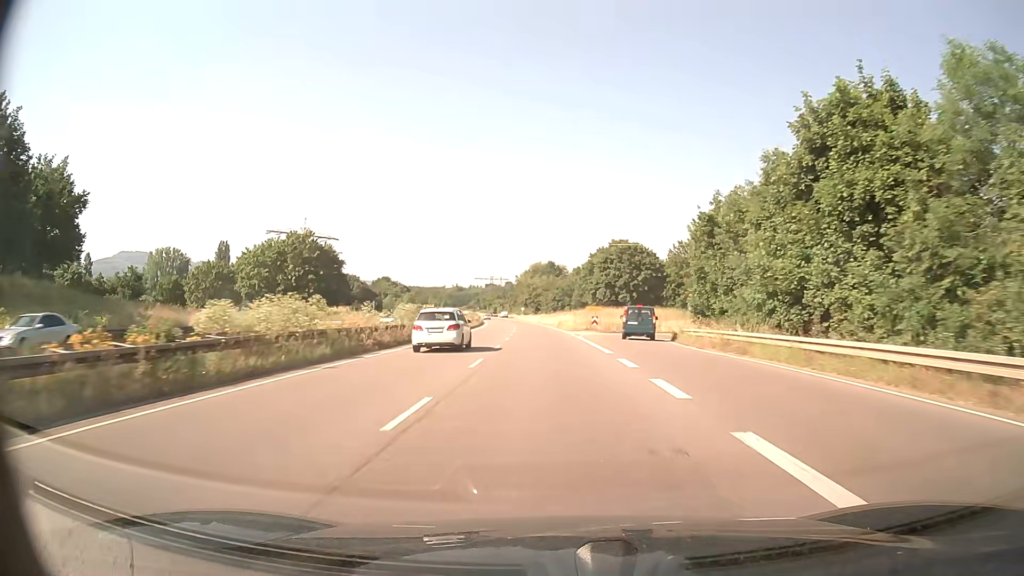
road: trunk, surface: asphalt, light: Day
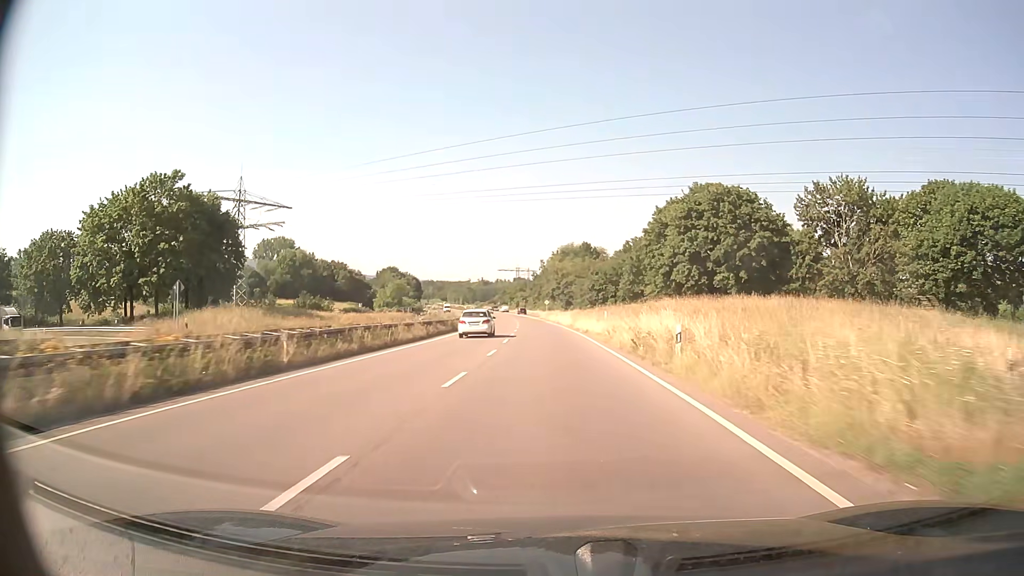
(-1.4, +49.7) m; -3°
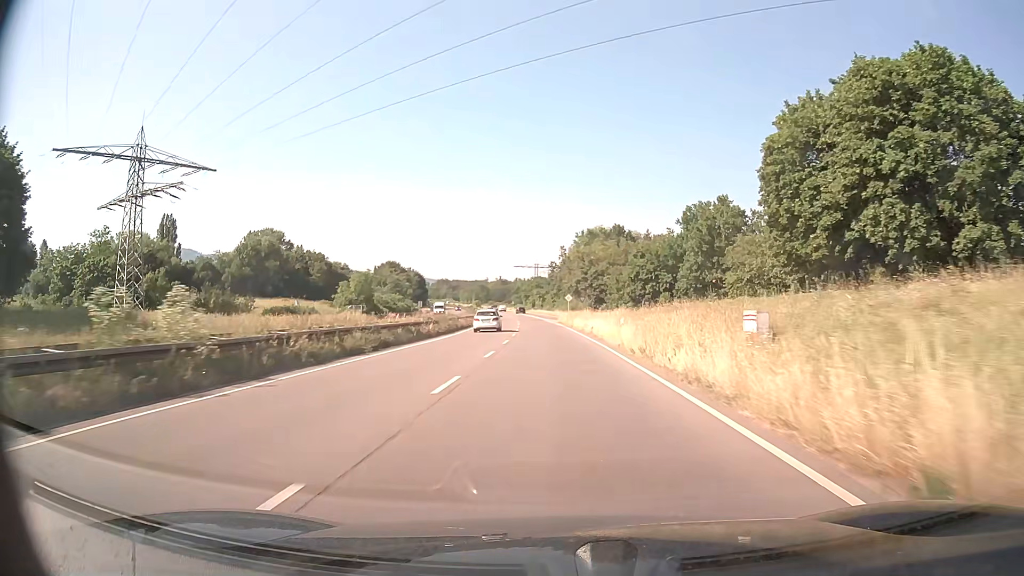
(-0.5, +37.2) m; -2°
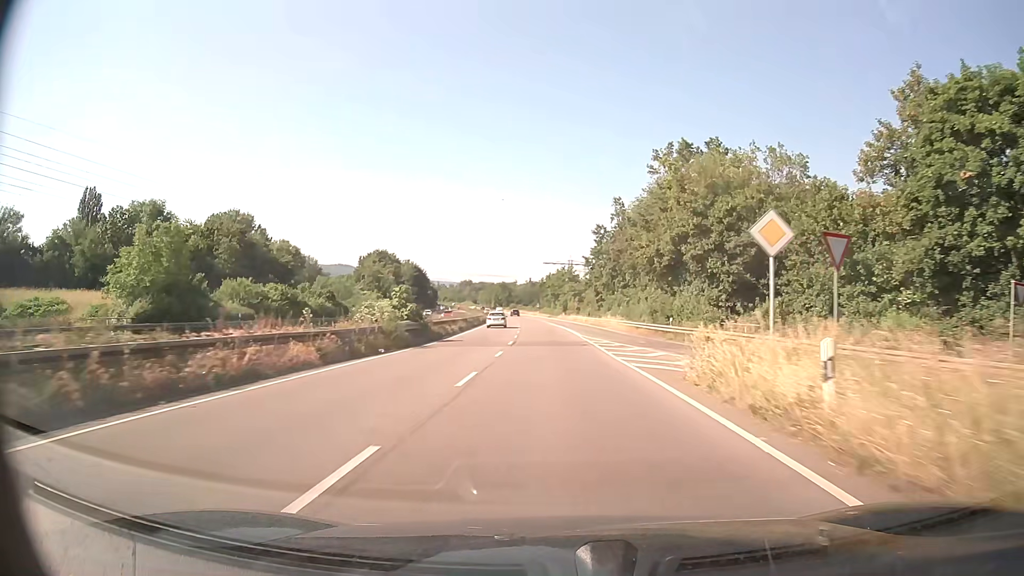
(-1.8, +61.7) m; -3°
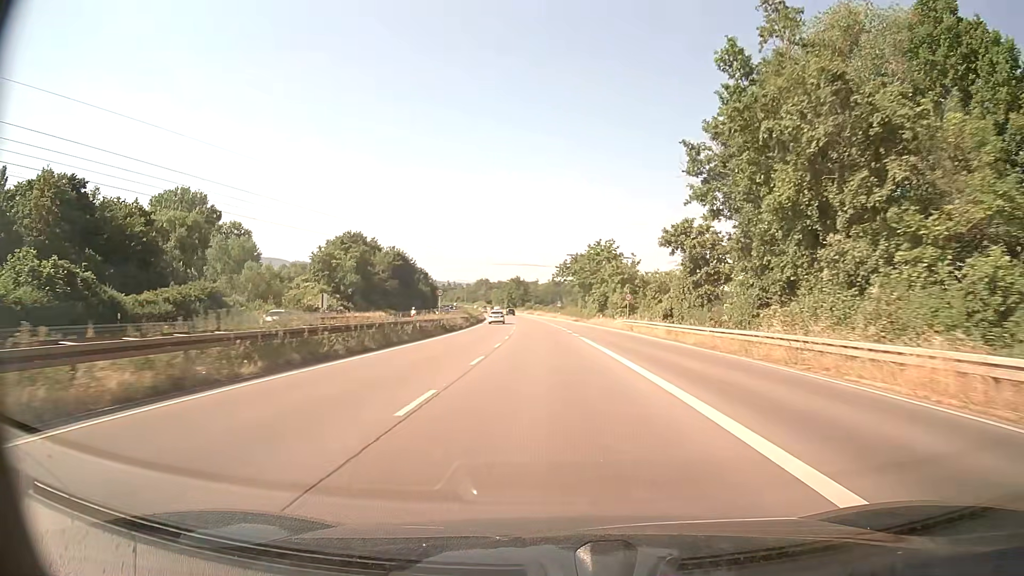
(-0.8, +49.2) m; -2°
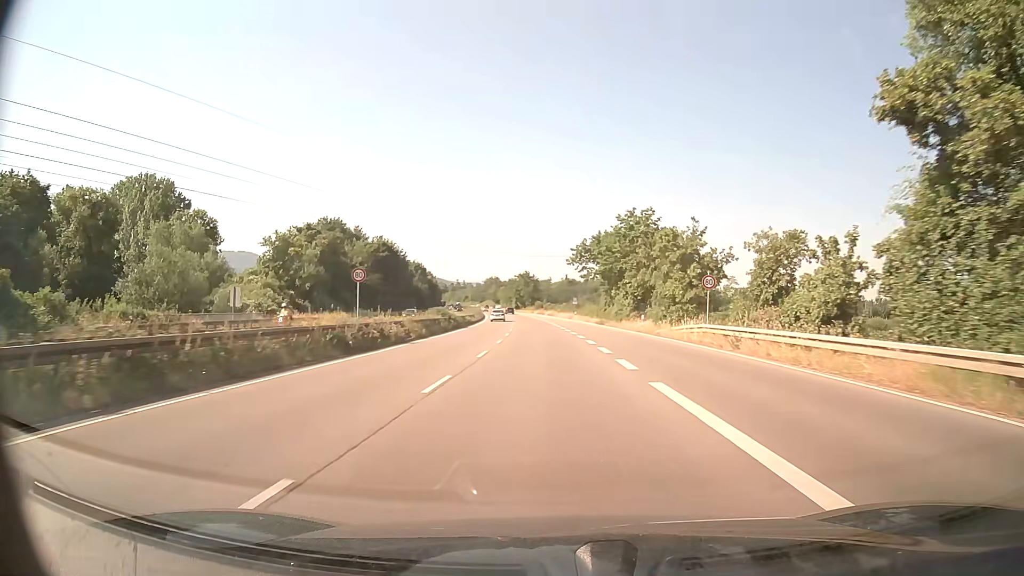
(-0.3, +24.6) m; -1°
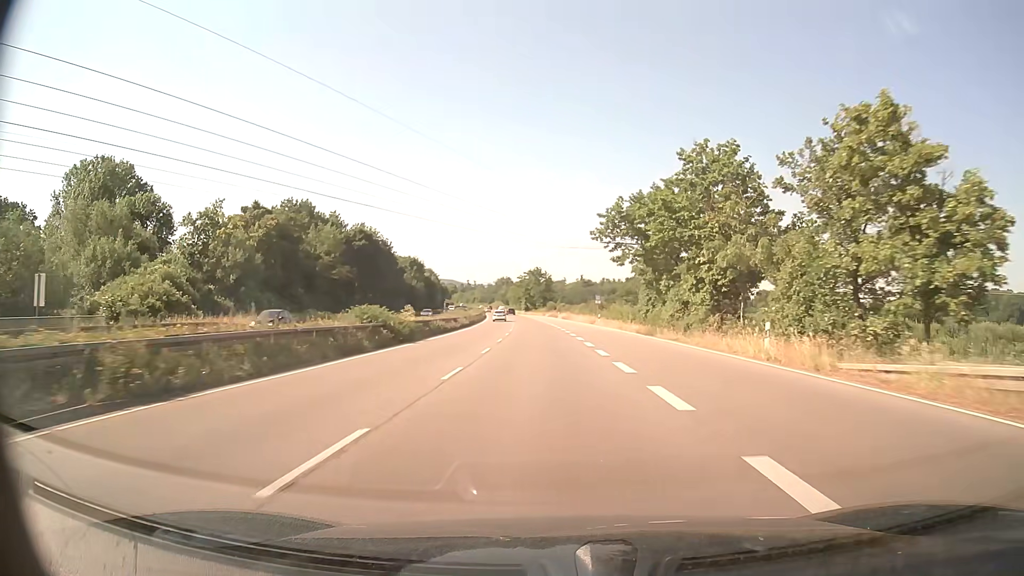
(-0.4, +24.6) m; -2°
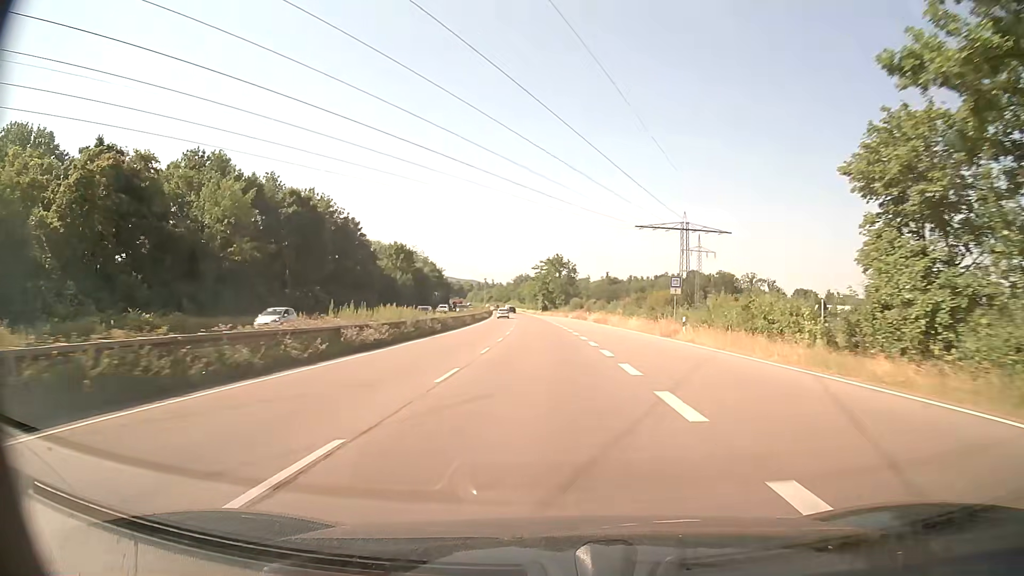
(-0.5, +36.9) m; -2°
(0, +10) (0, +20) (0, +30) (-1, +40) (-1, +50) (-2, +60) (-2, +70) (-3, +80) (-3, +90) (-4, +100) m
